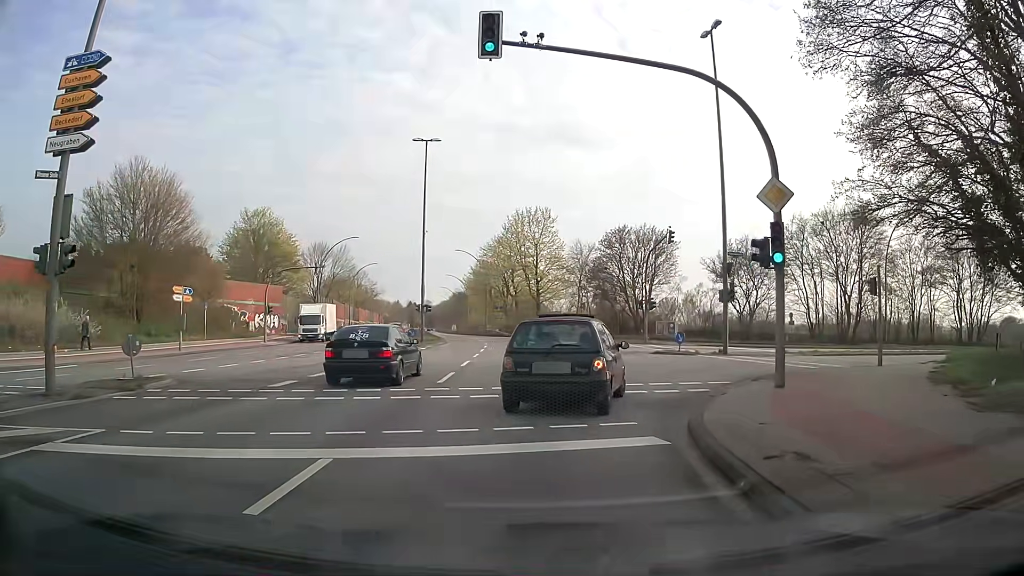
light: Day
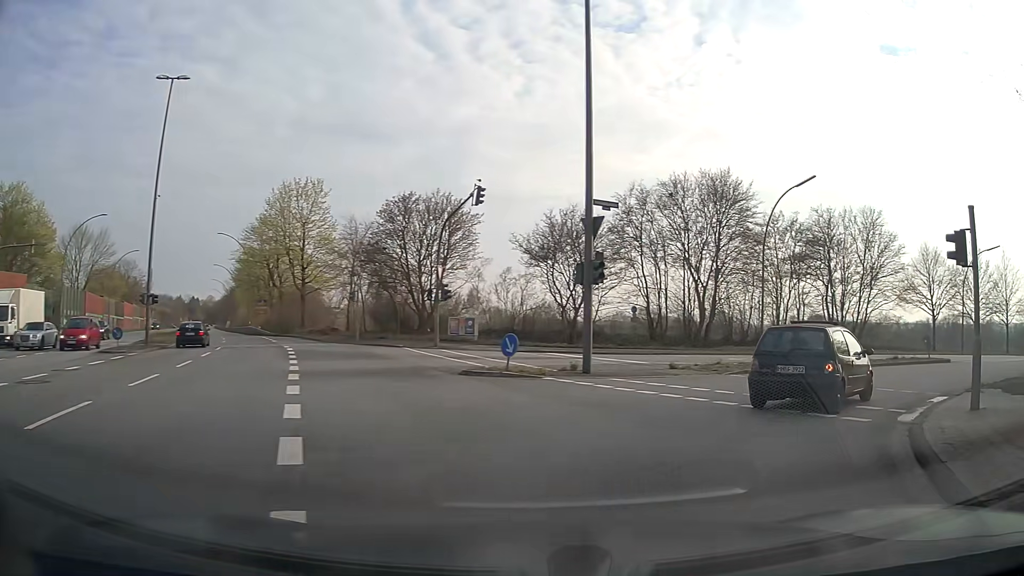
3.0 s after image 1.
(+1.4, +13.9) m; +20°
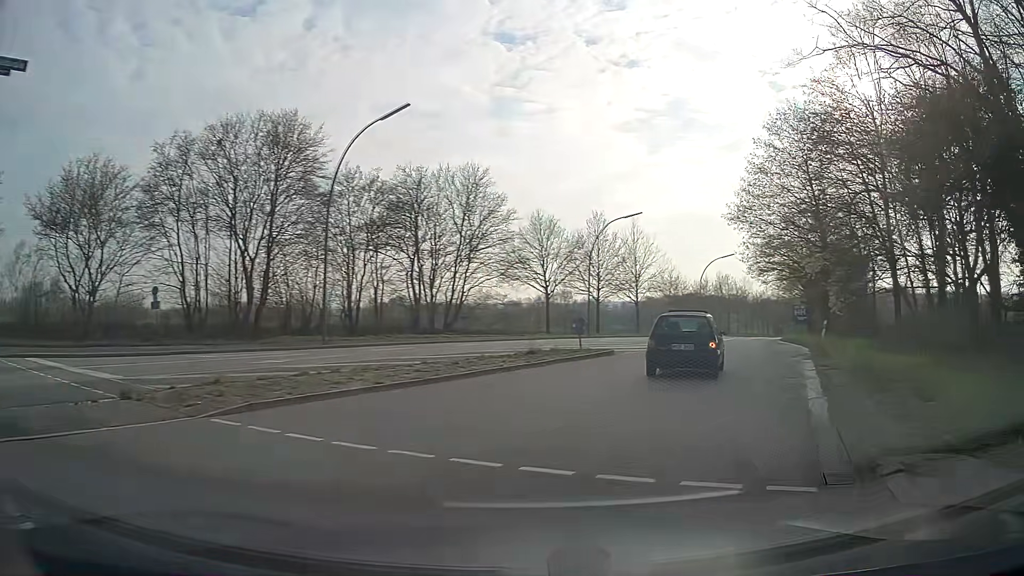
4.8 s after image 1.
(+3.3, +10.5) m; +34°
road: secondary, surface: asphalt
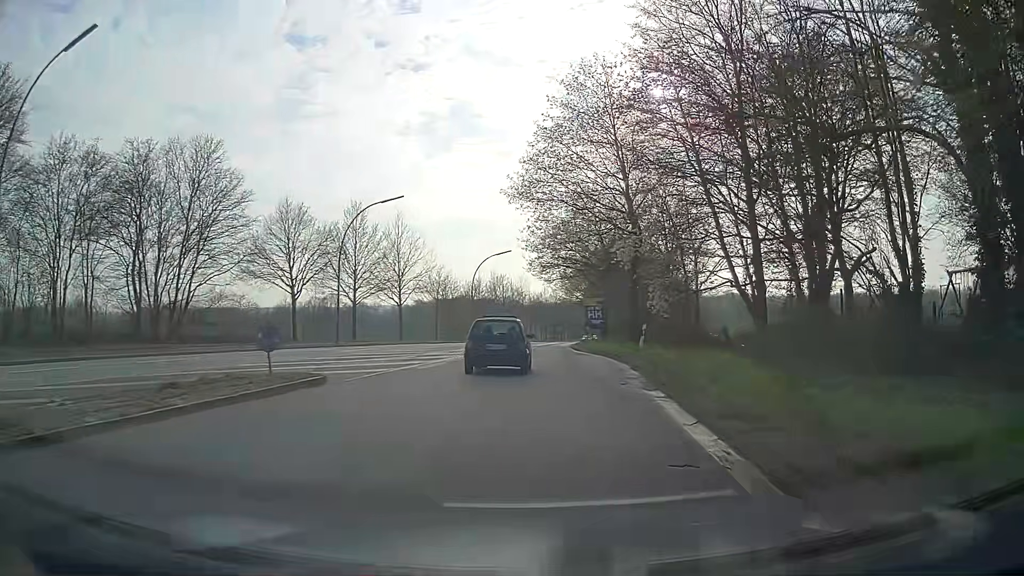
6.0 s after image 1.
(+1.9, +8.9) m; +21°
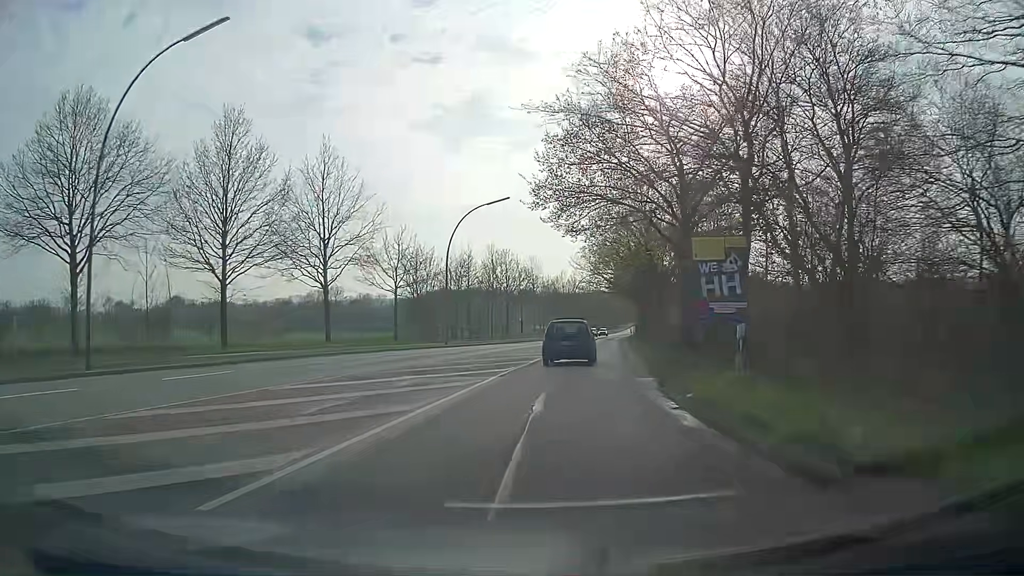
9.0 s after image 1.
(-0.3, +28.8) m; -3°
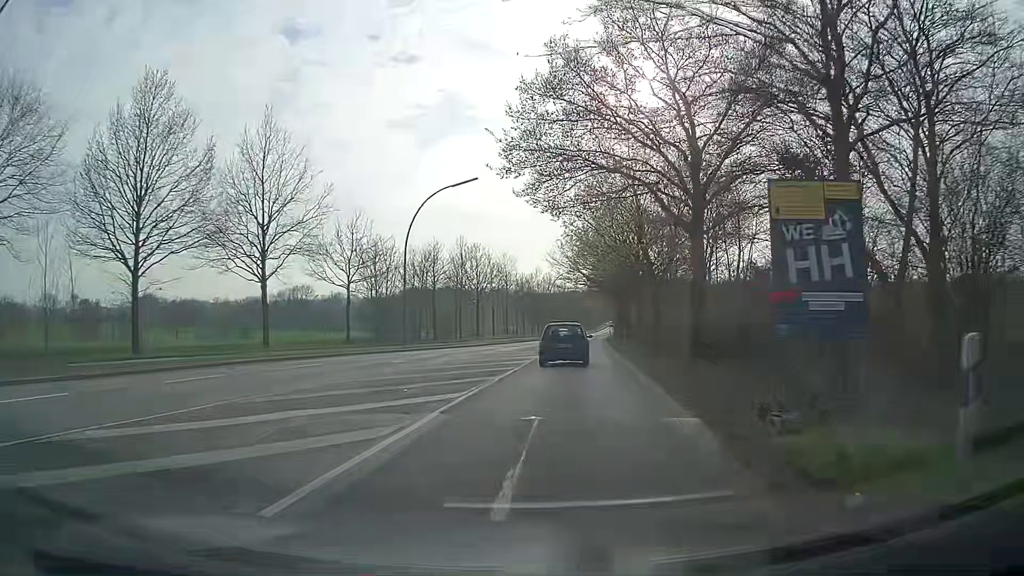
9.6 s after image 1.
(+0.1, +6.4) m; +3°
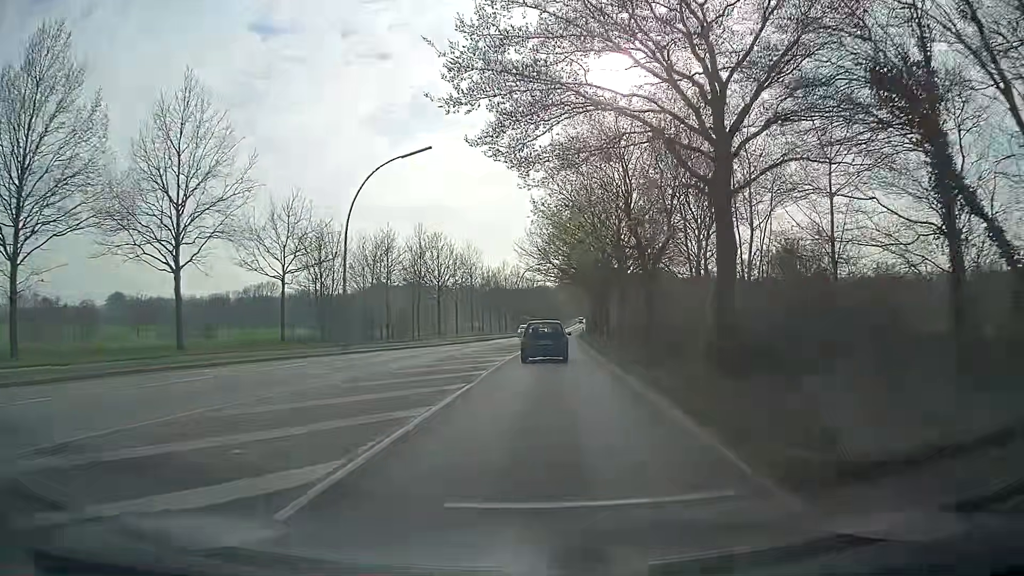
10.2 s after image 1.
(+0.1, +6.6) m; +3°
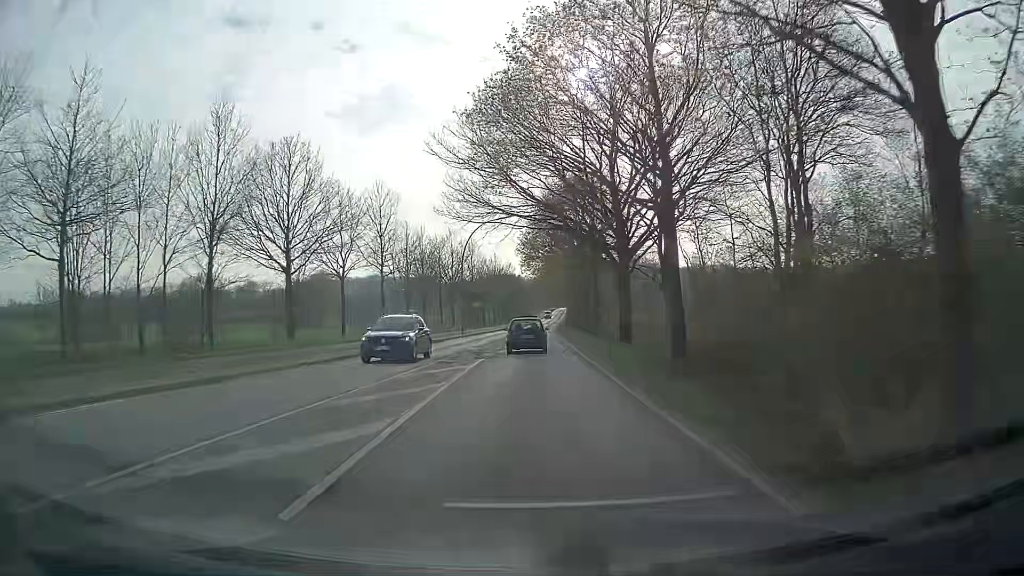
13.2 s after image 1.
(+1.0, +35.8) m; +2°
